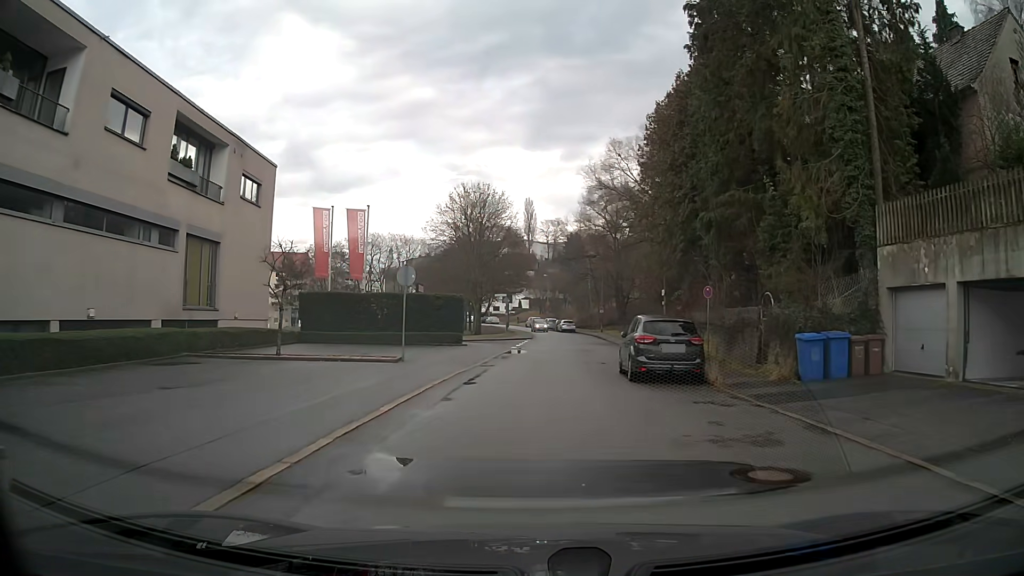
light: Day
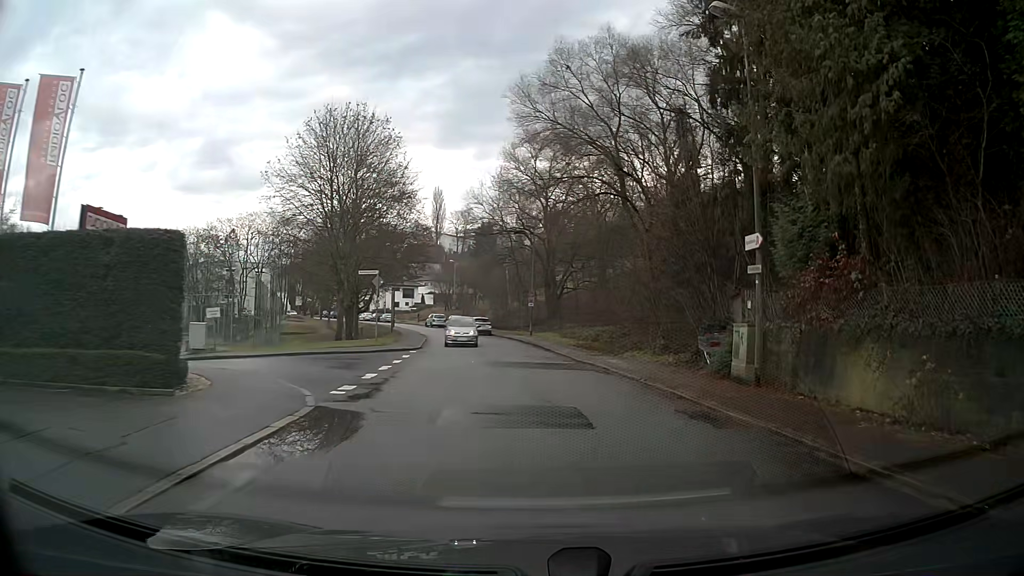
(+1.0, +23.0) m; +9°
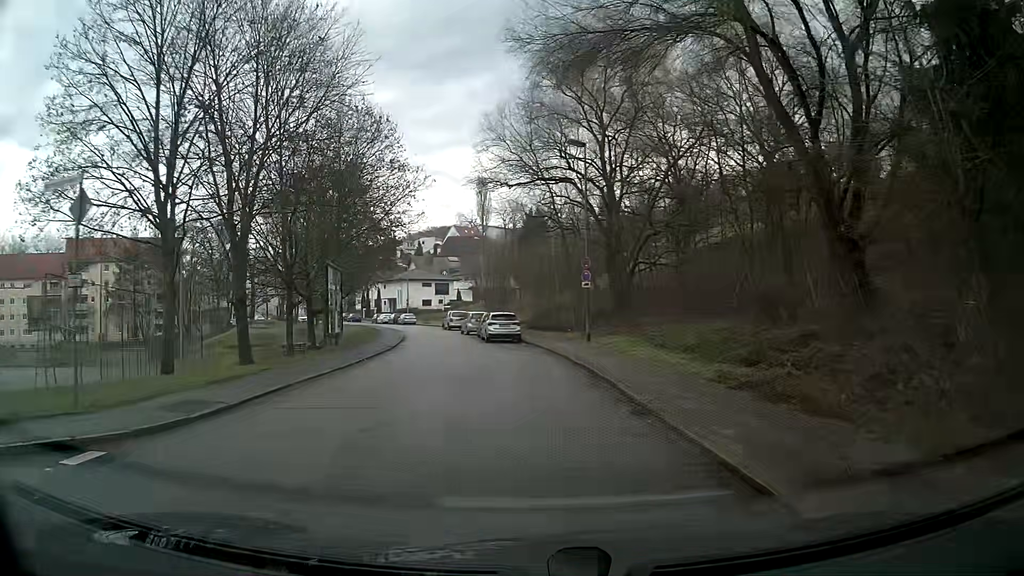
(-0.9, +23.0) m; -7°
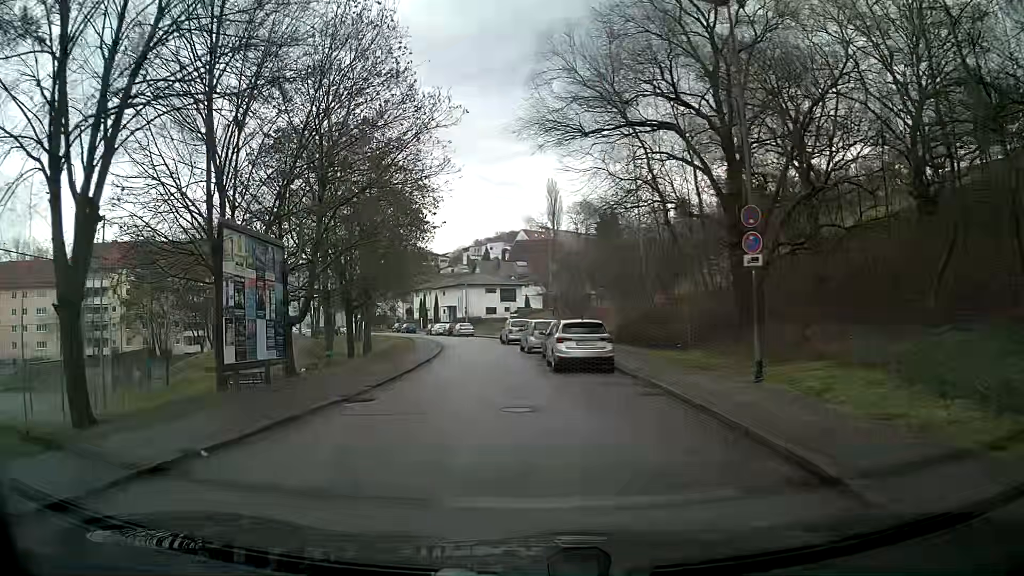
(-0.7, +13.8) m; -7°
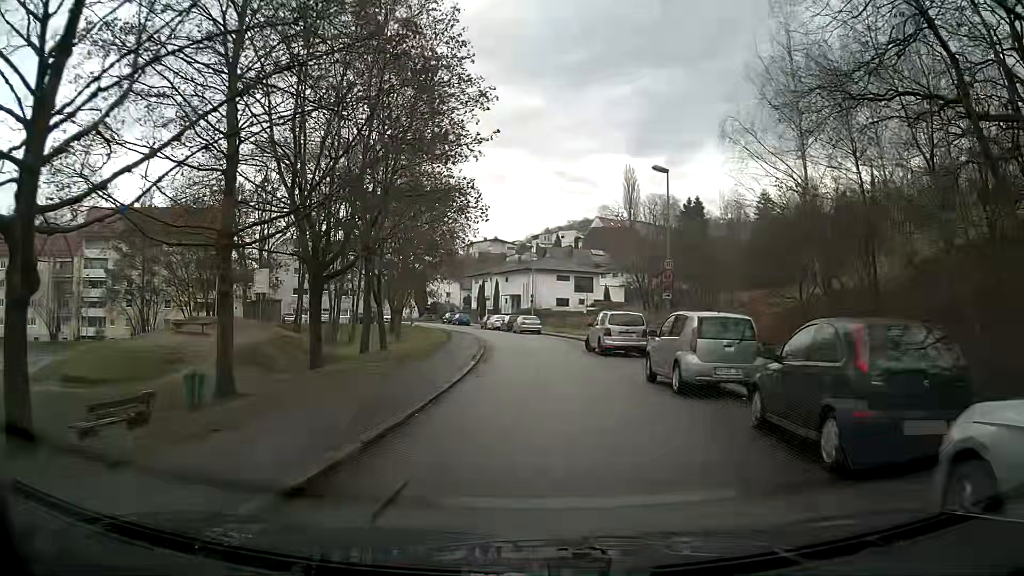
(-1.1, +18.3) m; -3°
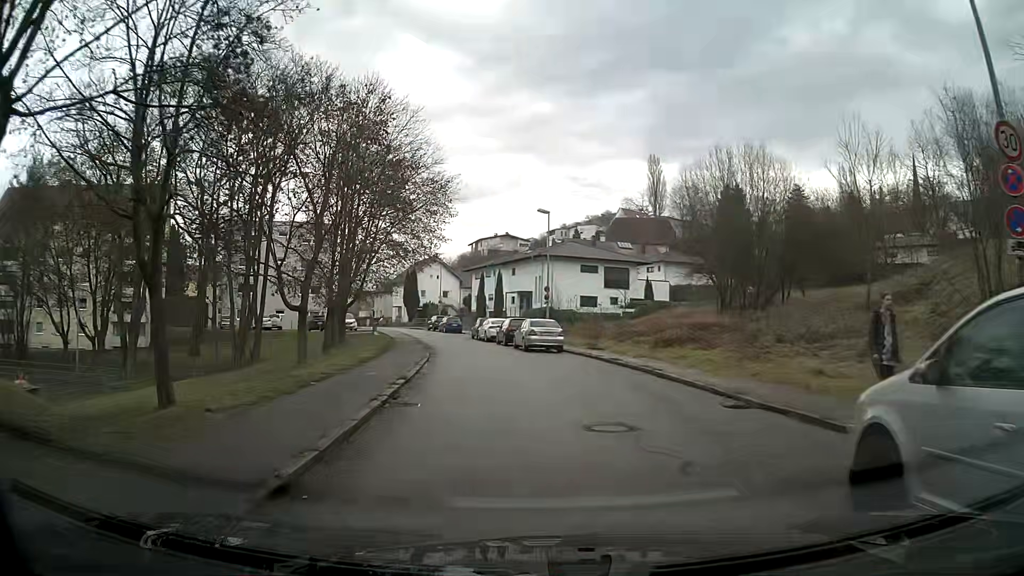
(-0.5, +23.1) m; -2°
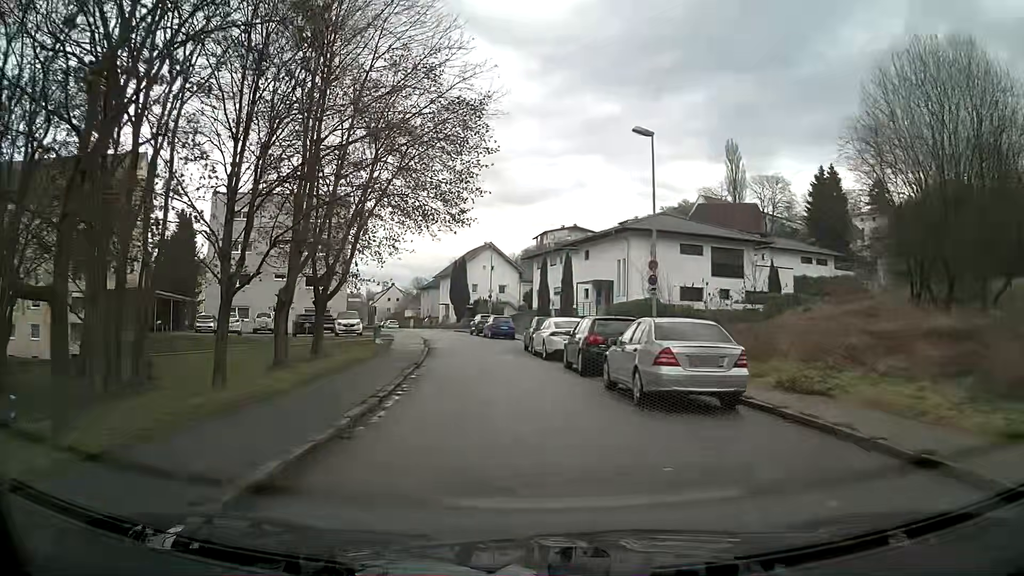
(-1.1, +18.4) m; -7°
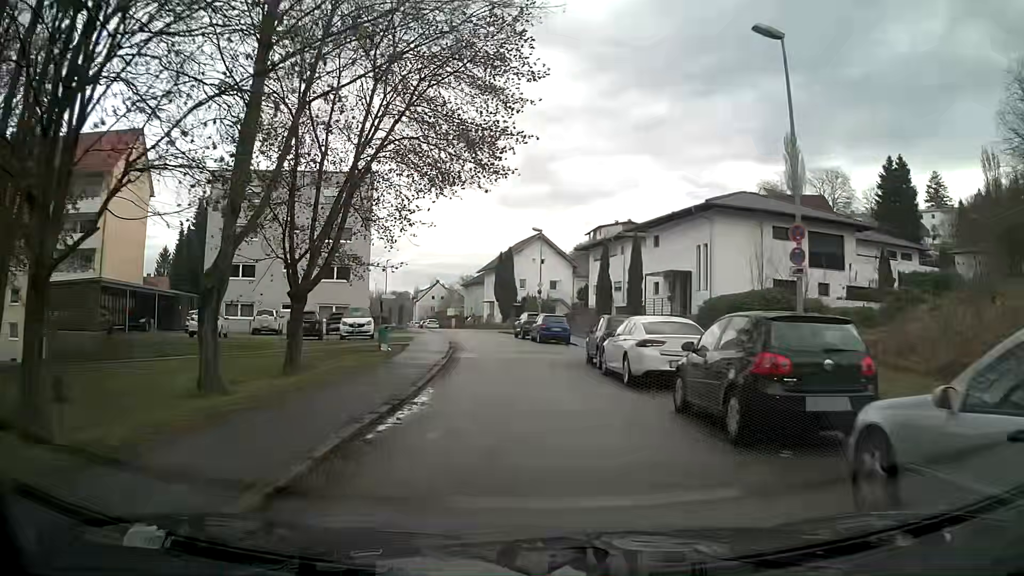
(-0.3, +9.3) m; -4°
(0, +10) (-1, +20) (-2, +30) (-3, +40) (-4, +50) (-5, +60) (-8, +69) (-12, +79) (-15, +88) (-18, +98) m
